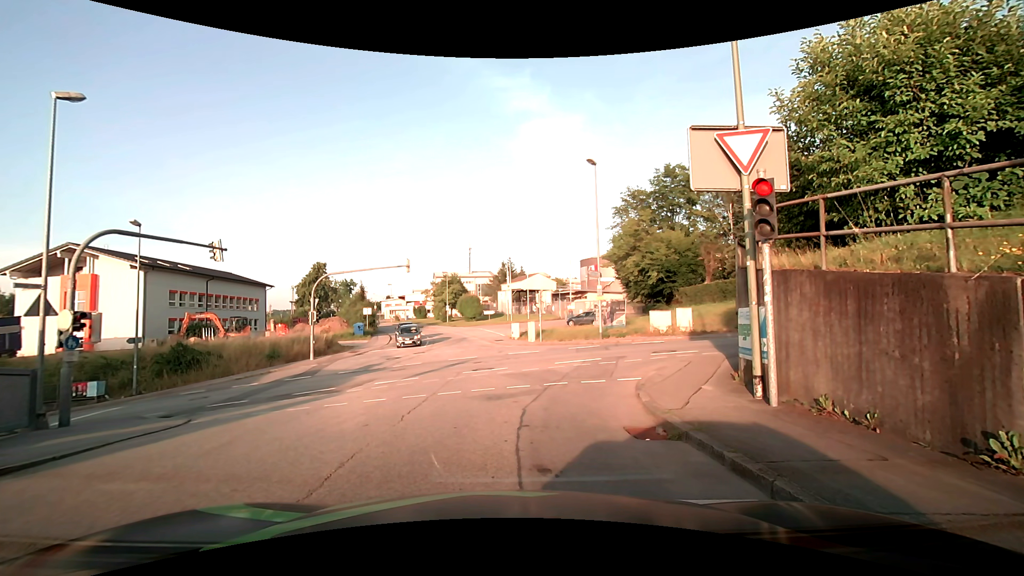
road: residential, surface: asphalt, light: Day
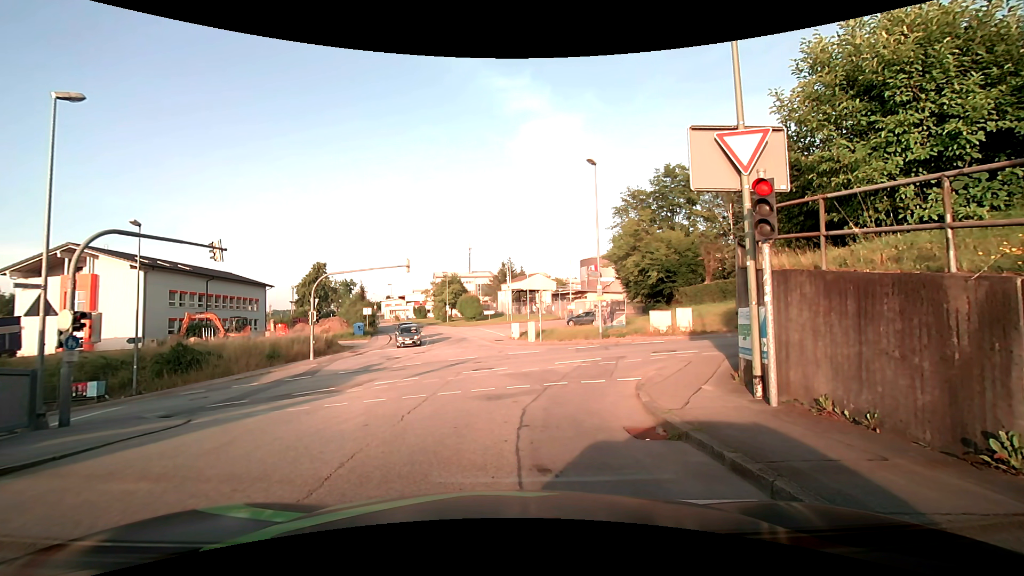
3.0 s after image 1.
(0.0, 0.0) m; 0°
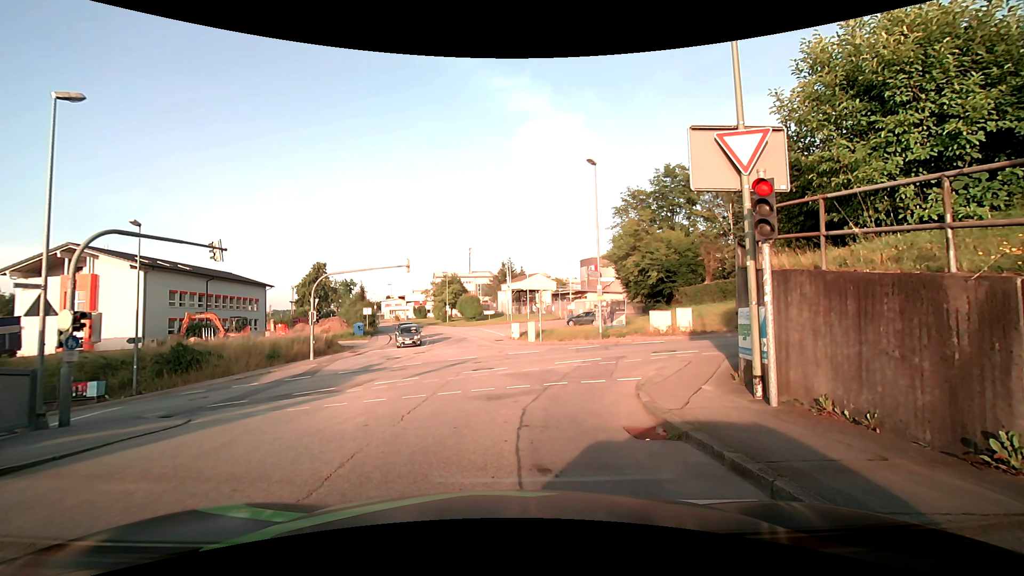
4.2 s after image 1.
(0.0, 0.0) m; 0°
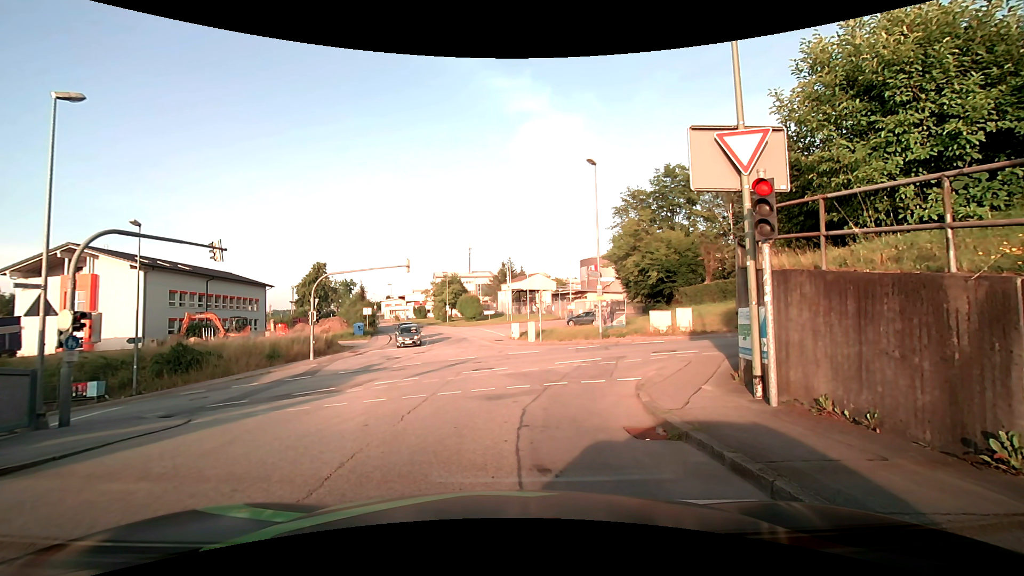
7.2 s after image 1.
(0.0, 0.0) m; 0°
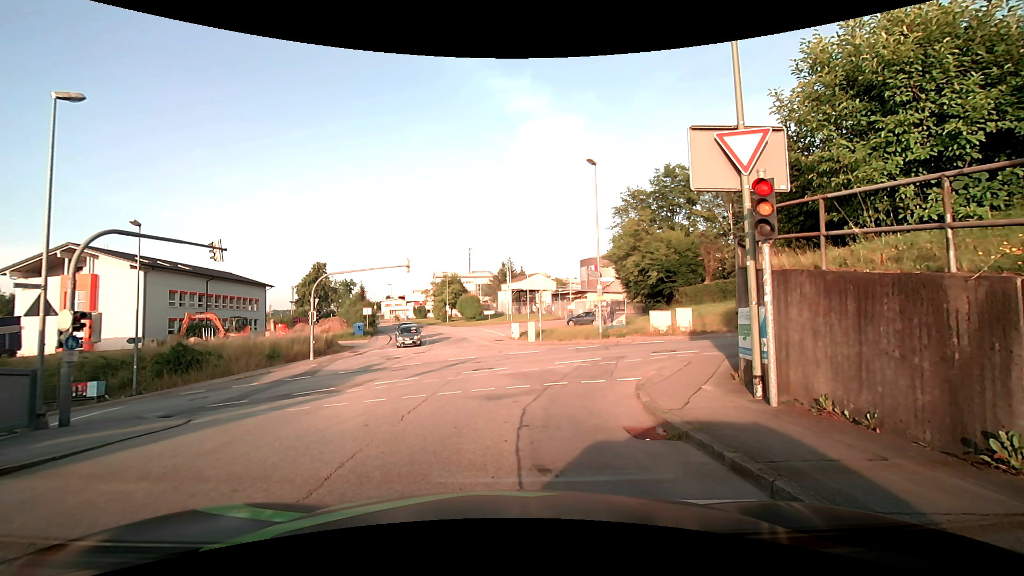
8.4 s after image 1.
(0.0, 0.0) m; 0°
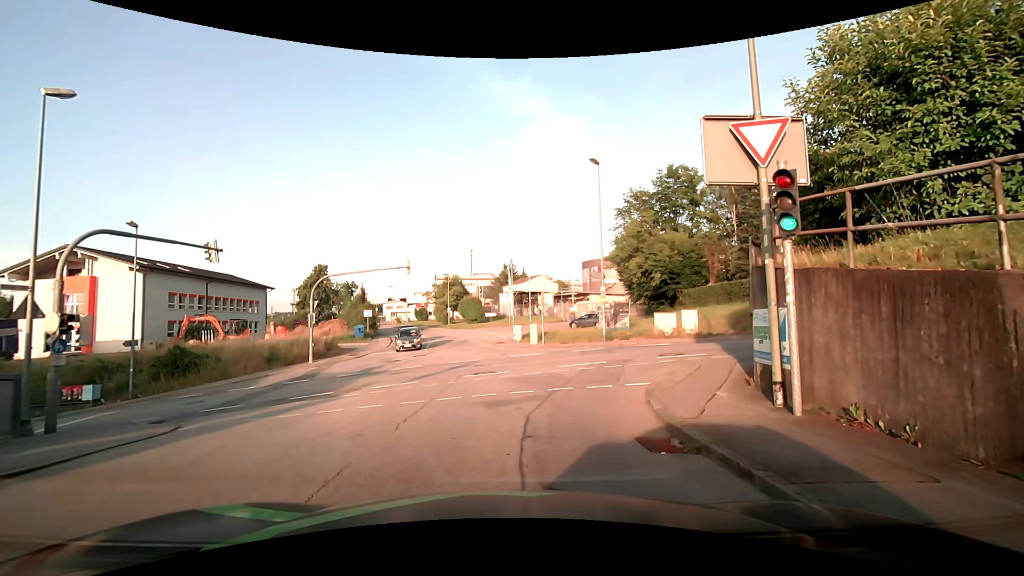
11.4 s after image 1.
(0.0, +0.5) m; 0°
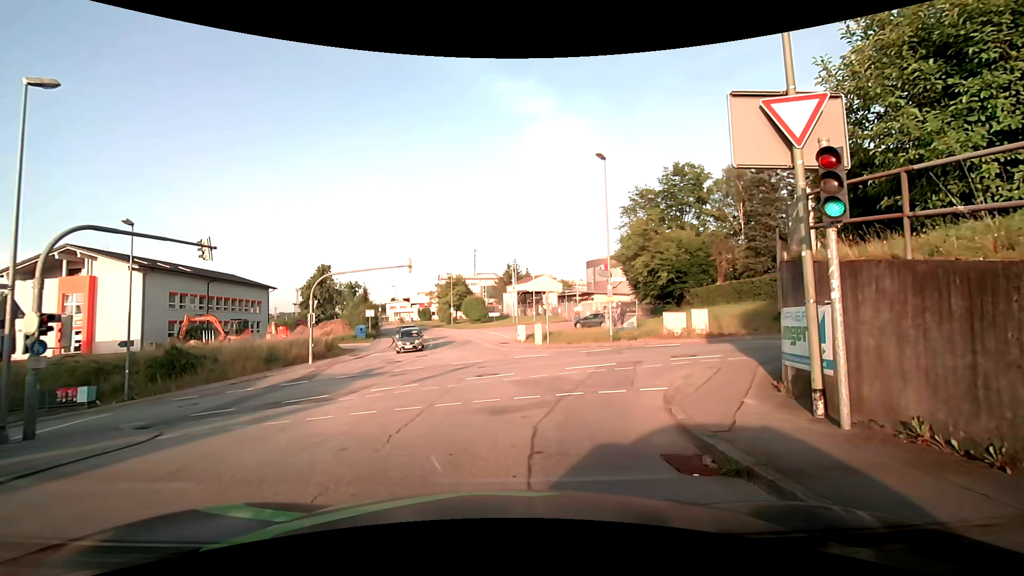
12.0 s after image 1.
(0.0, +0.9) m; +1°
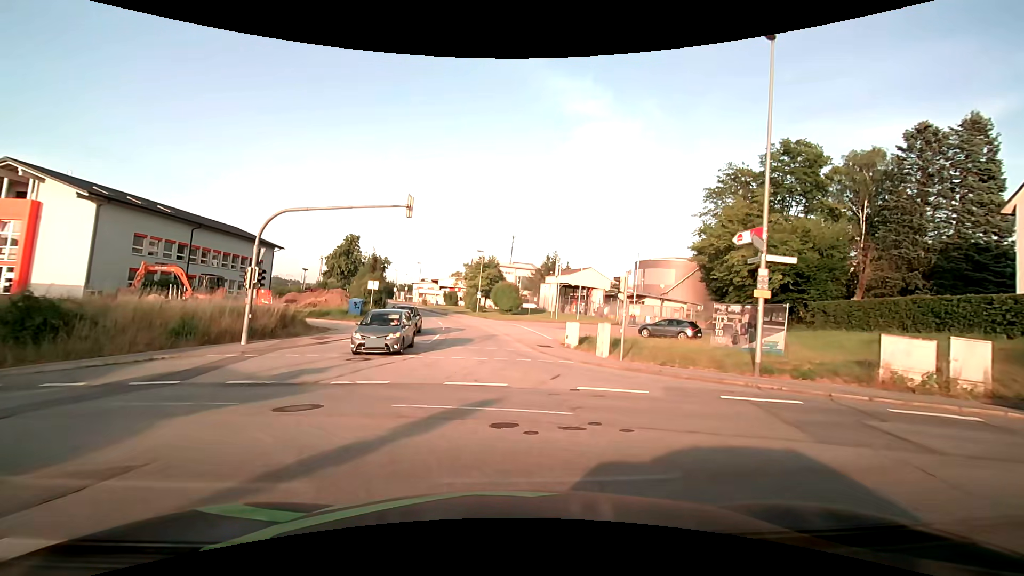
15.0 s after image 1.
(-0.3, +12.9) m; -4°
(0, +10) (0, +20) (-1, +30) (-2, +40) (-4, +50) (-6, +59) (-9, +69) (-13, +78) (-16, +88) (-20, +97) m
